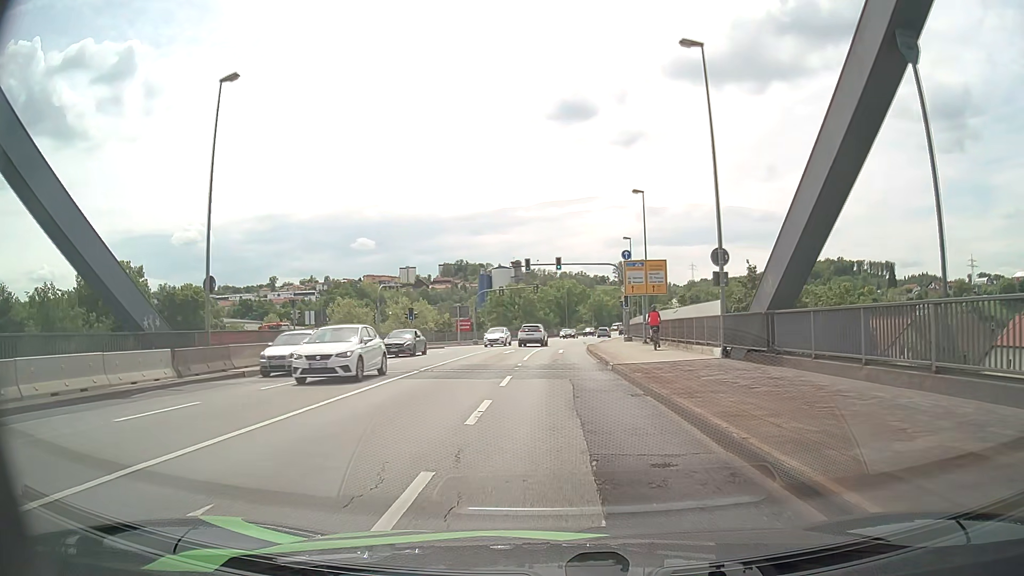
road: primary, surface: asphalt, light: Day
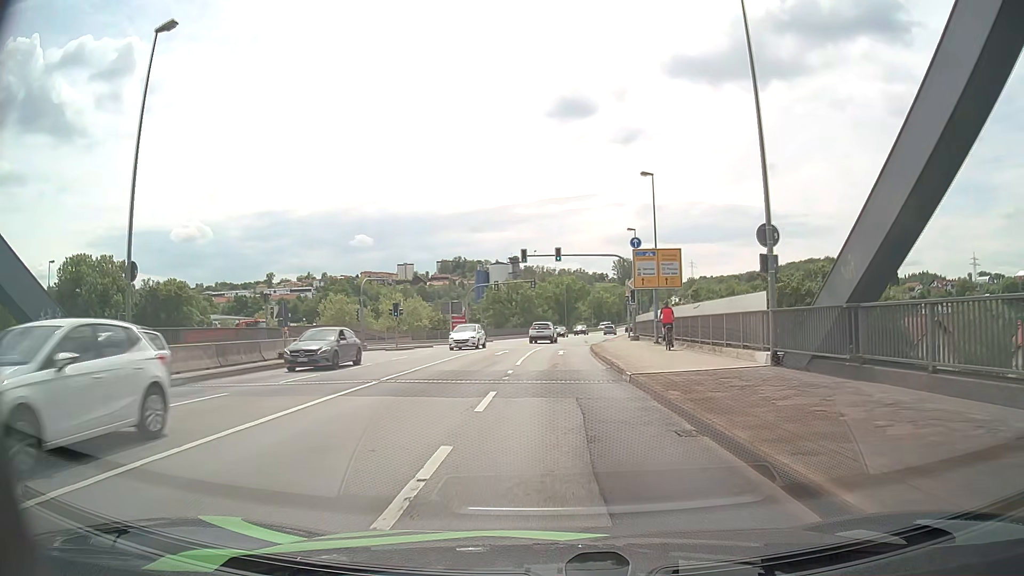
(0.0, +4.8) m; -1°
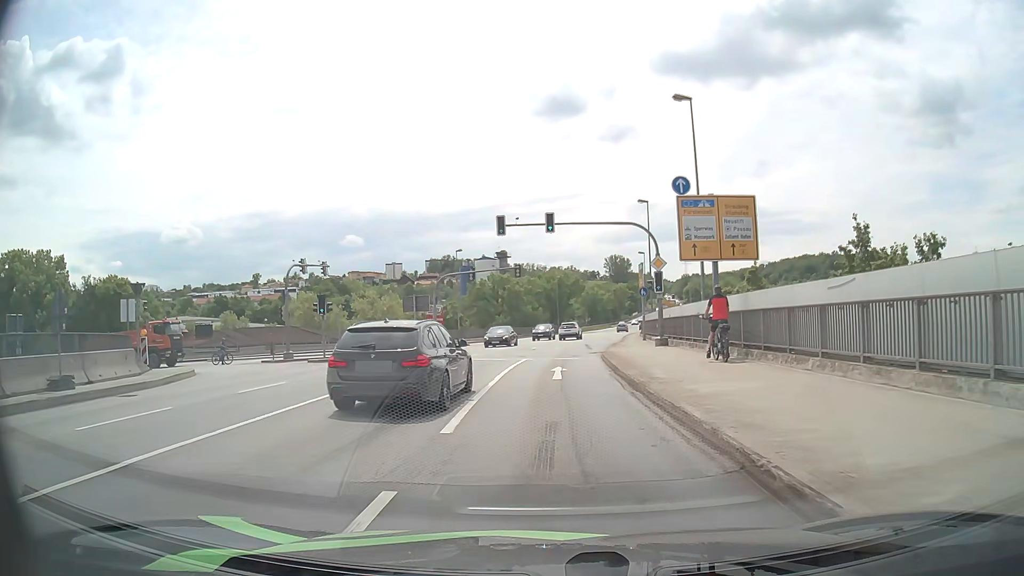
(+0.4, +14.2) m; +2°
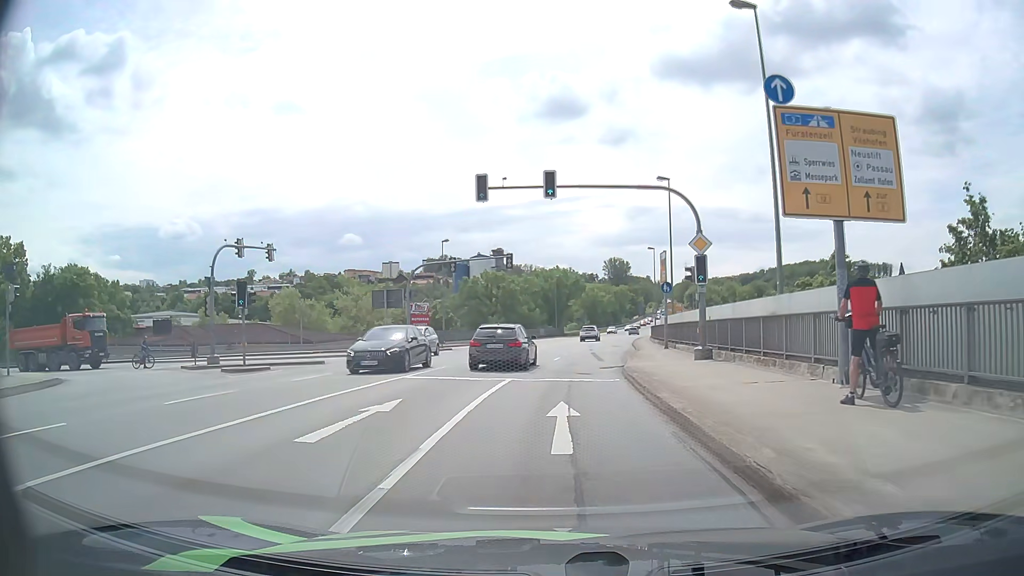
(-0.1, +9.2) m; 0°
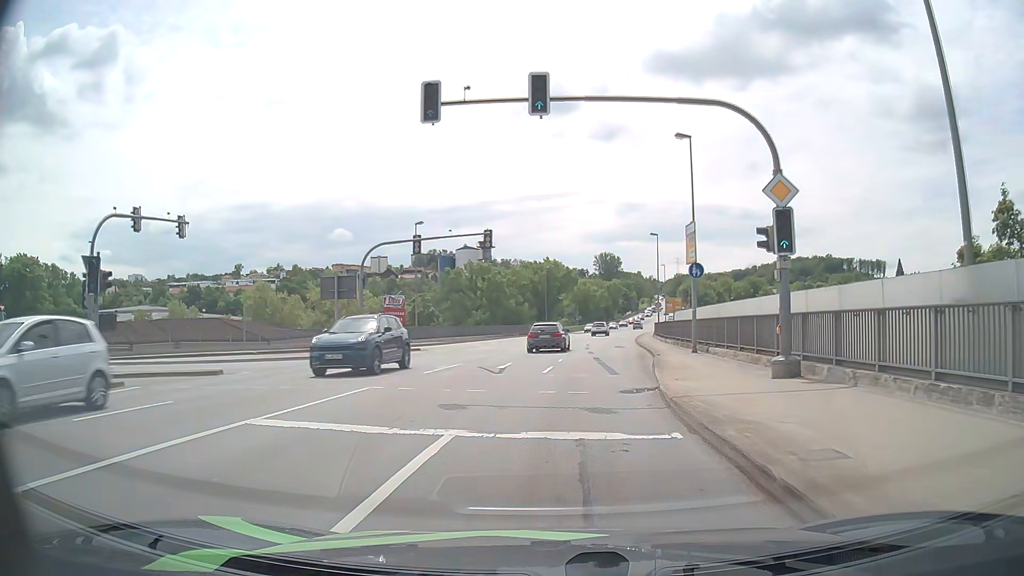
(0.0, +8.9) m; 0°
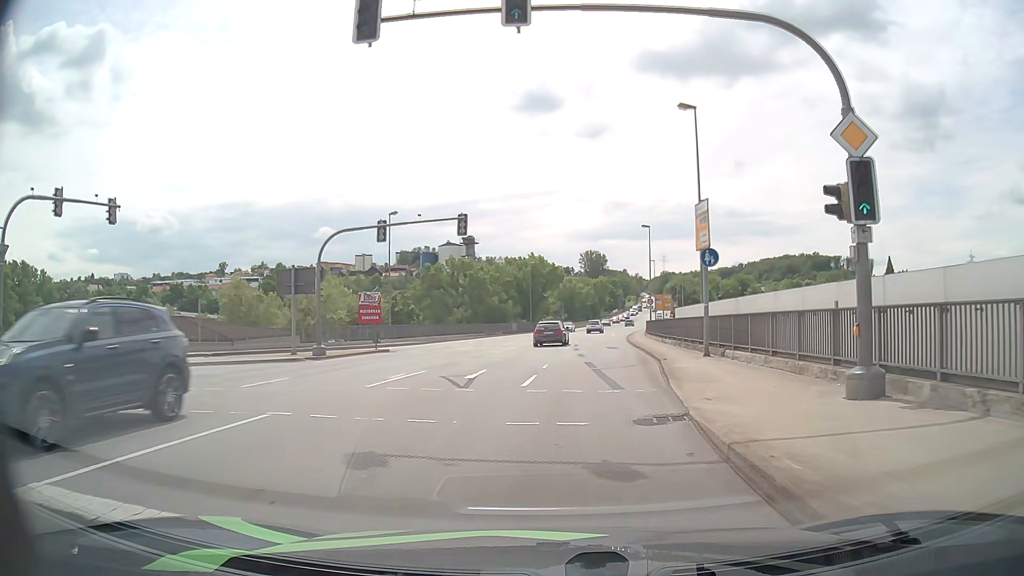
(+0.1, +4.4) m; +2°
